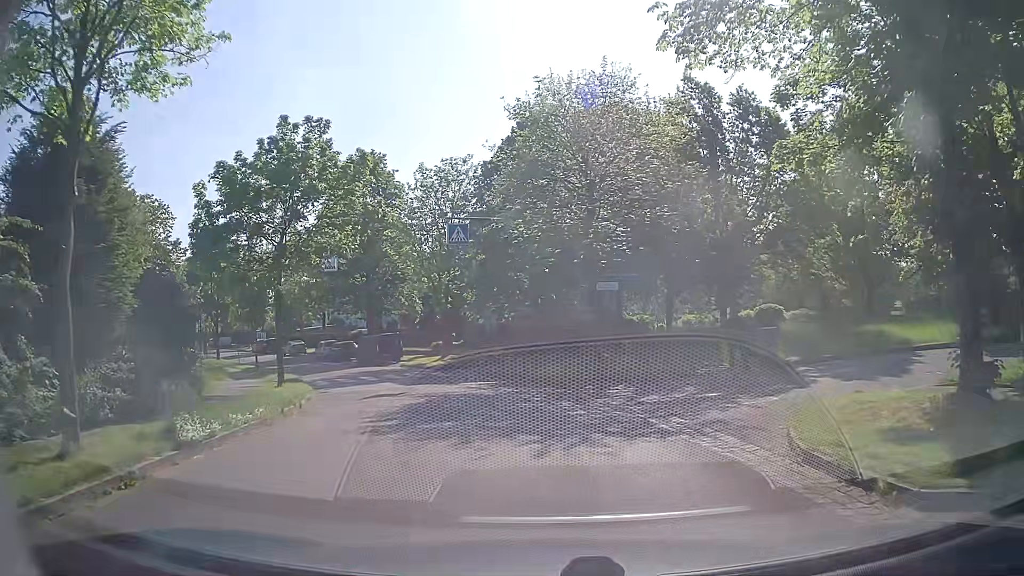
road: residential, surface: asphalt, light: Day
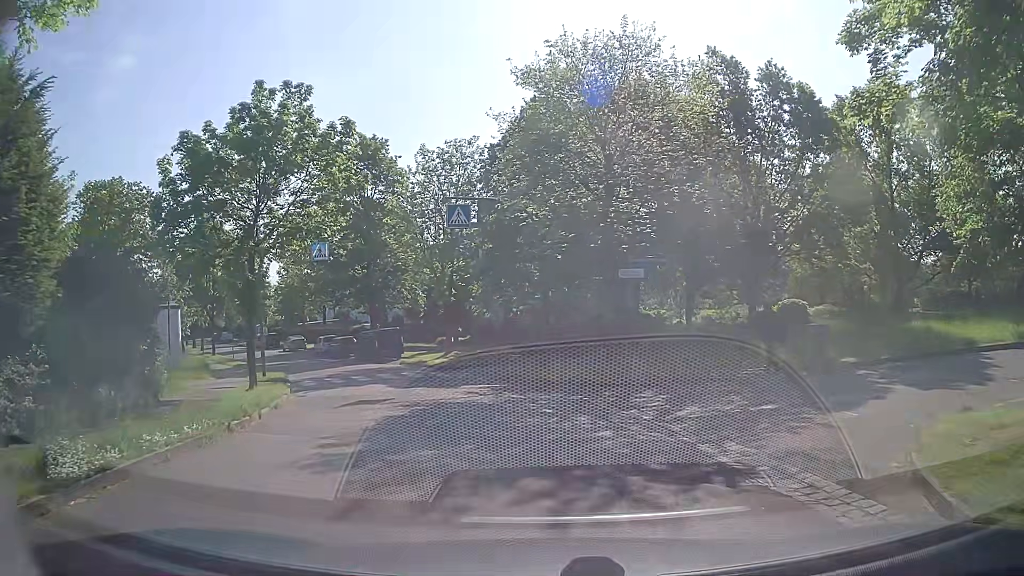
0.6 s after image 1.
(-0.1, +2.8) m; -2°
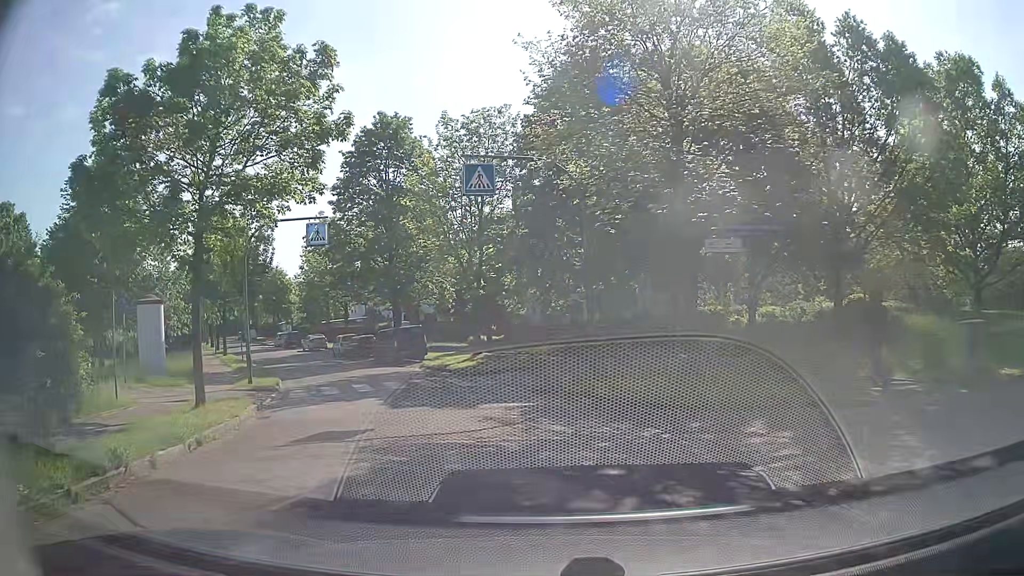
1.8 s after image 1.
(-0.1, +5.0) m; -3°
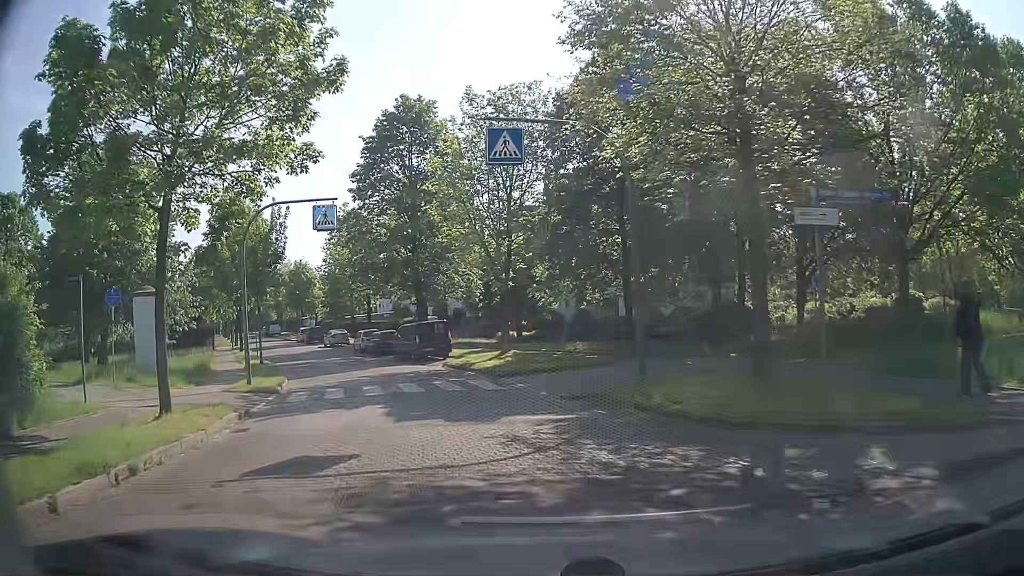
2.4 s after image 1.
(0.0, +2.7) m; -3°
